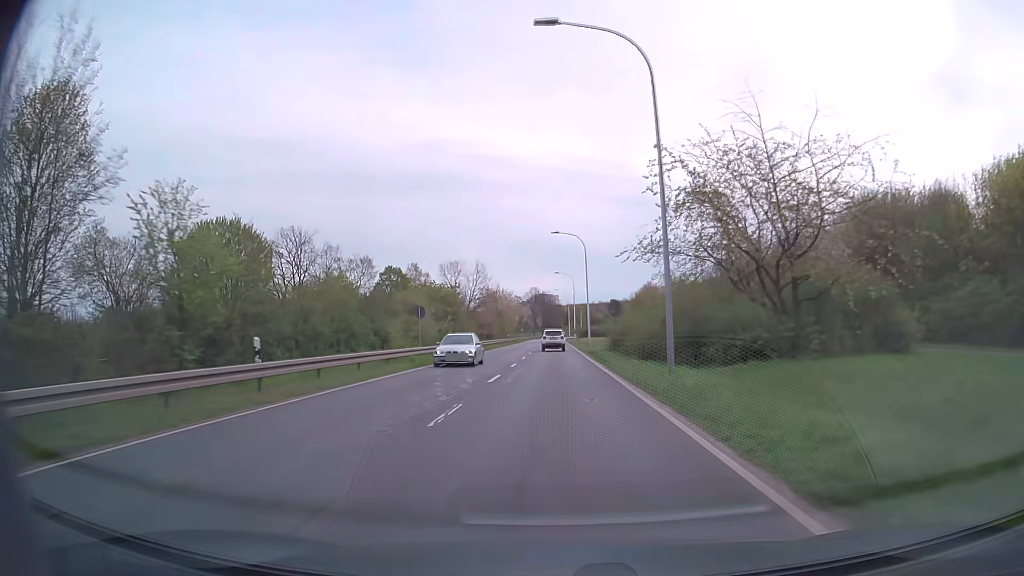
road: secondary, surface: asphalt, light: Day
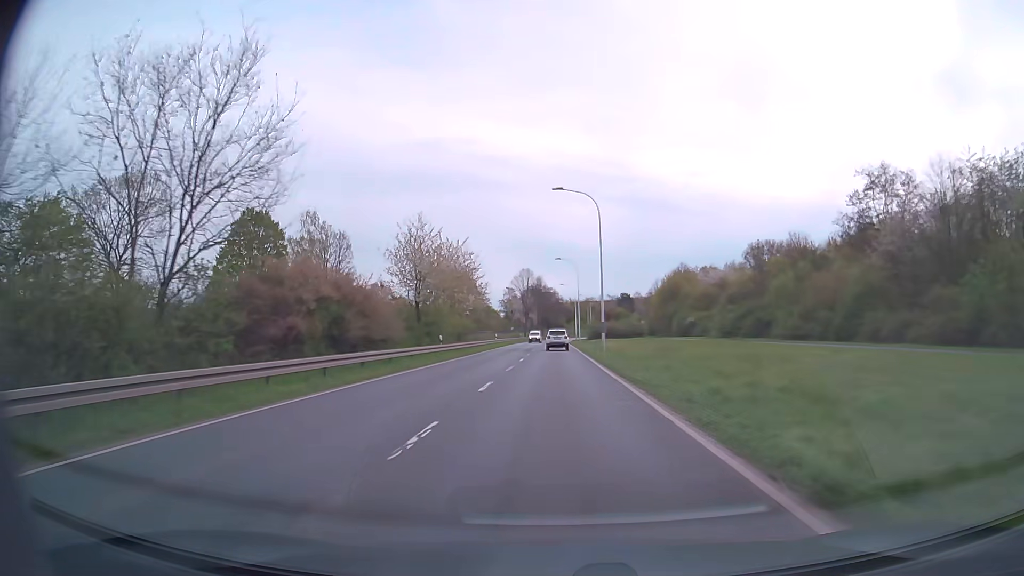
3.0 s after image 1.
(0.0, +55.9) m; 0°
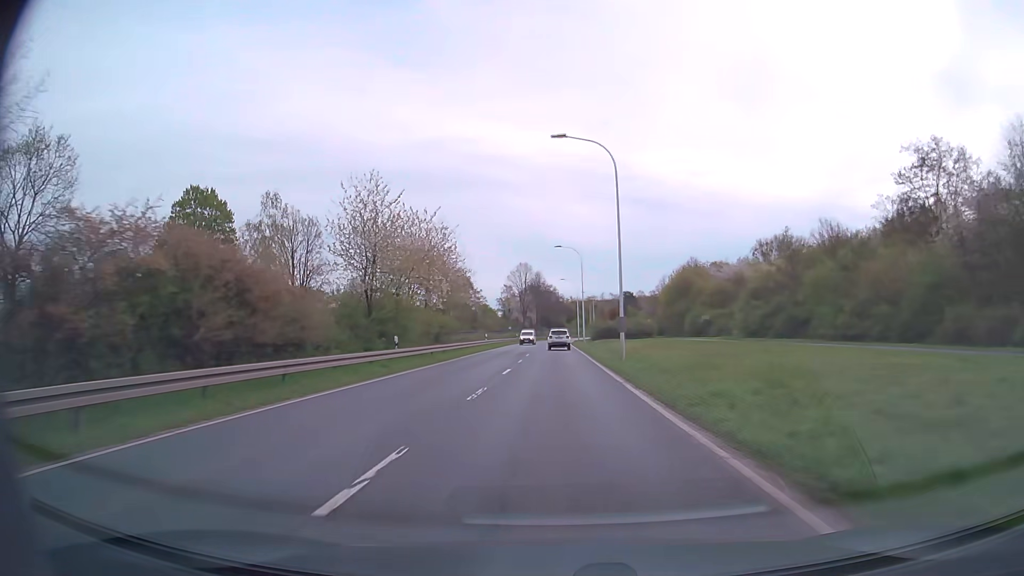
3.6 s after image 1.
(0.0, +11.1) m; 0°
(0, +10) (0, +20) (0, +30) (0, +40) (0, +50) (0, +60) (0, +70) (0, +80) (0, +90) (+1, +100) m
